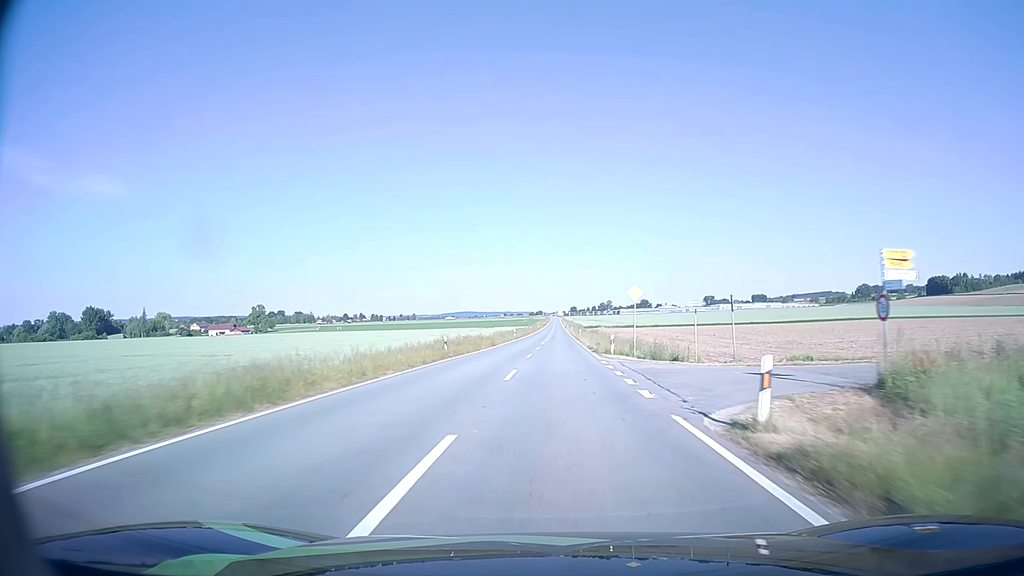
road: tertiary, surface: asphalt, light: Day
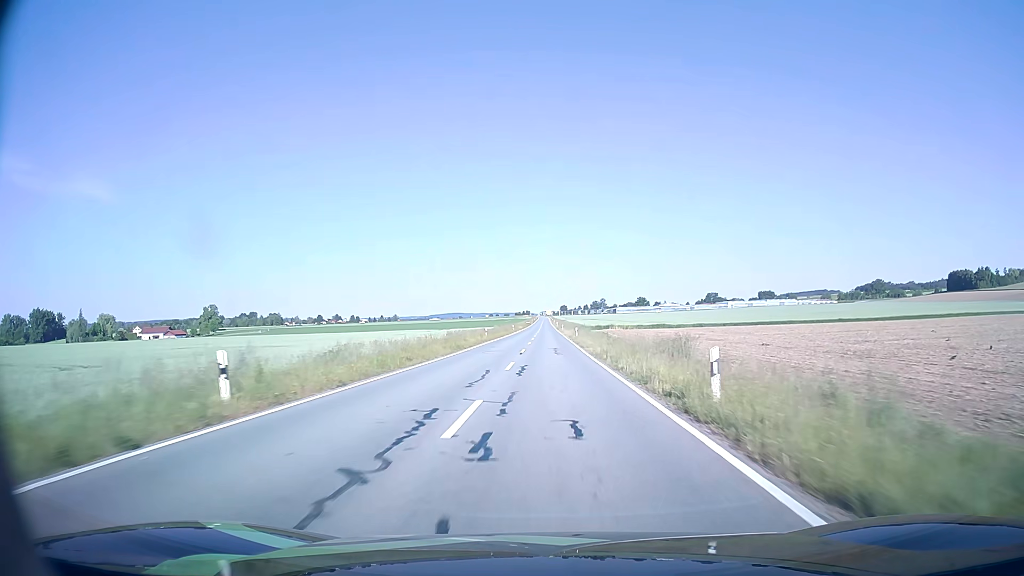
(+0.9, +71.0) m; +1°
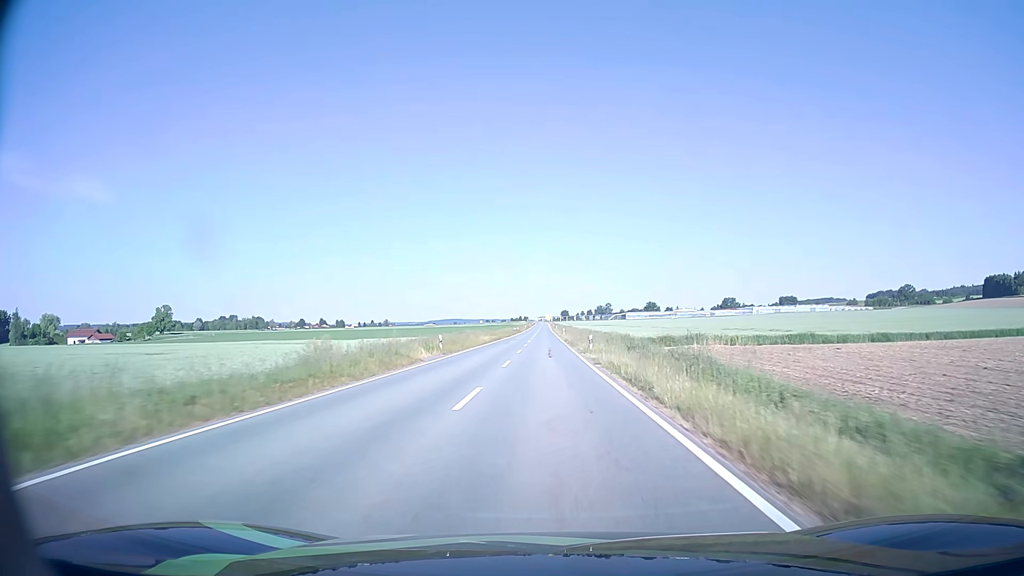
(-0.1, +71.7) m; 0°
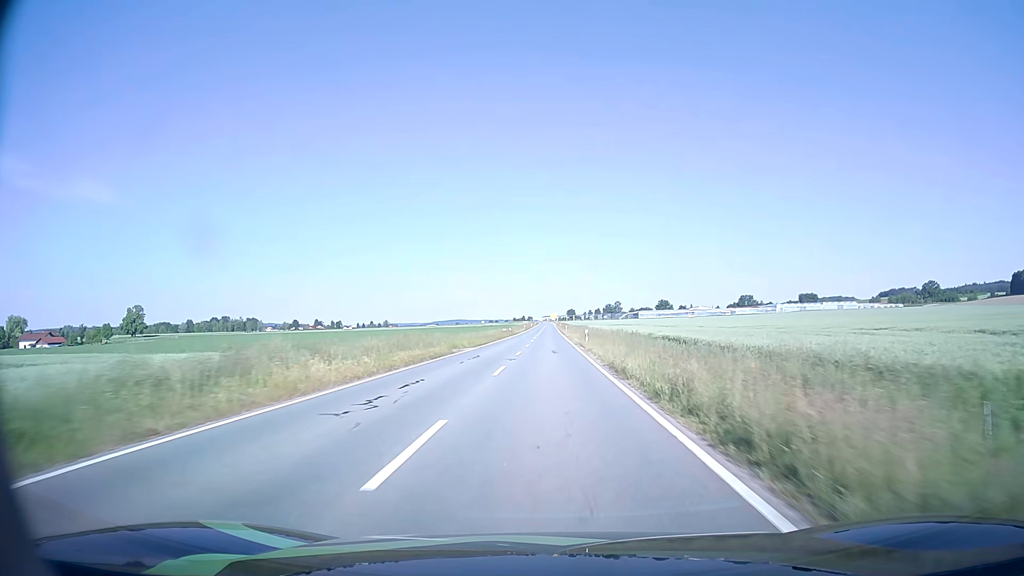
(-0.1, +42.5) m; 0°
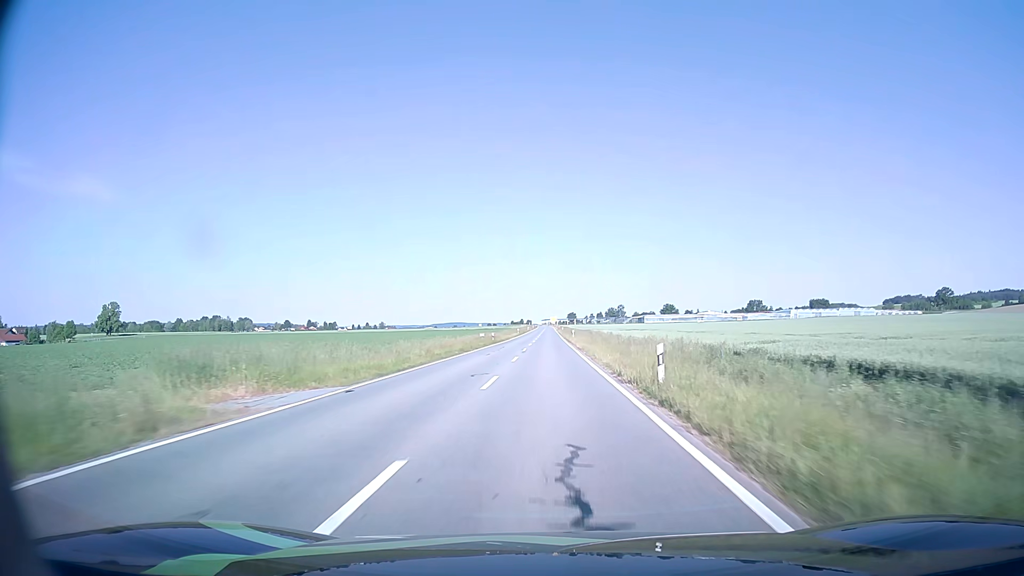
(0.0, +28.1) m; 0°
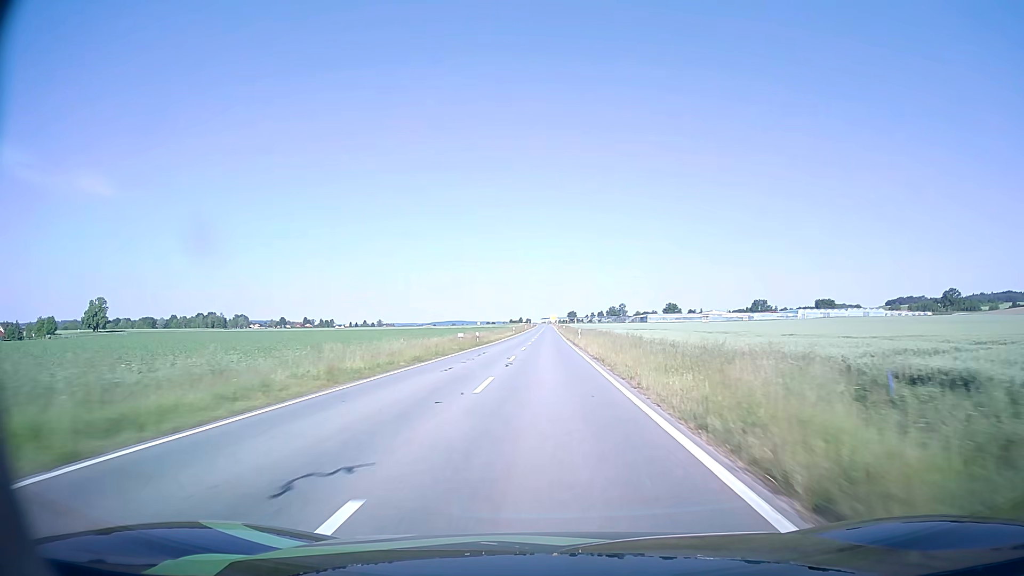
(0.0, +14.0) m; 0°
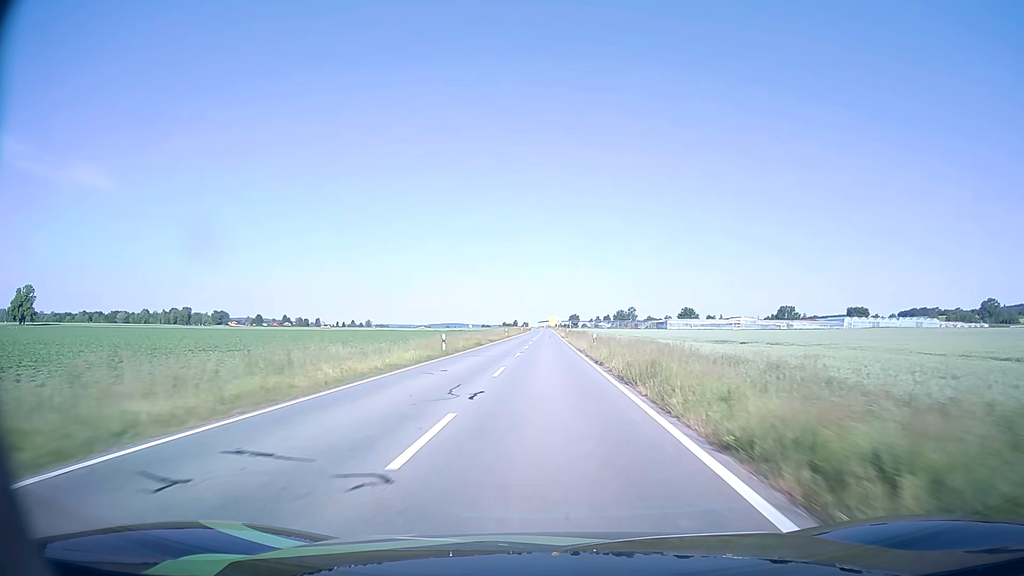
(-0.1, +69.7) m; 0°
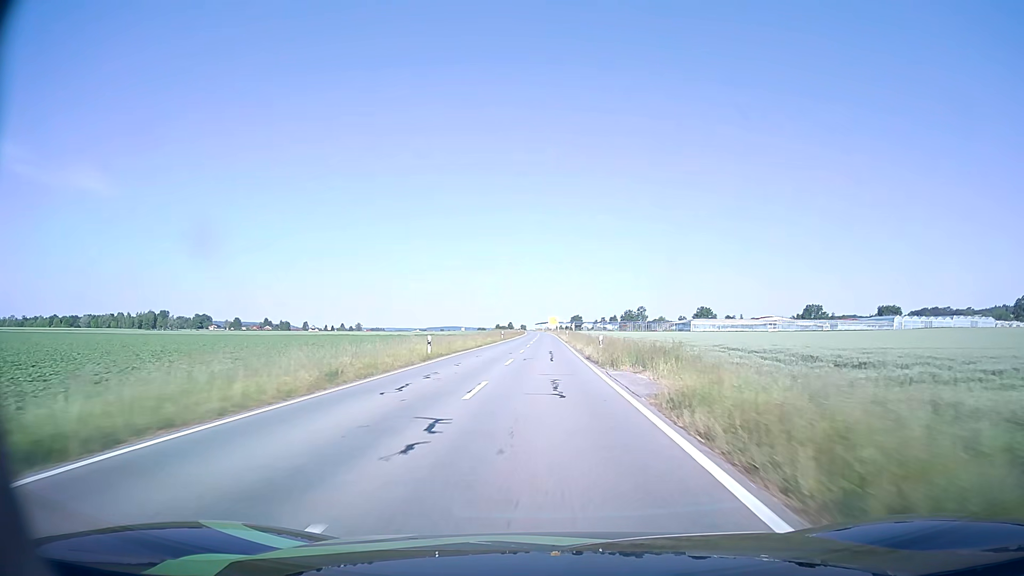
(+0.1, +55.9) m; 0°
(0, +10) (0, +20) (0, +30) (0, +40) (0, +50) (0, +60) (0, +70) (0, +80) (0, +90) (0, +100) m
